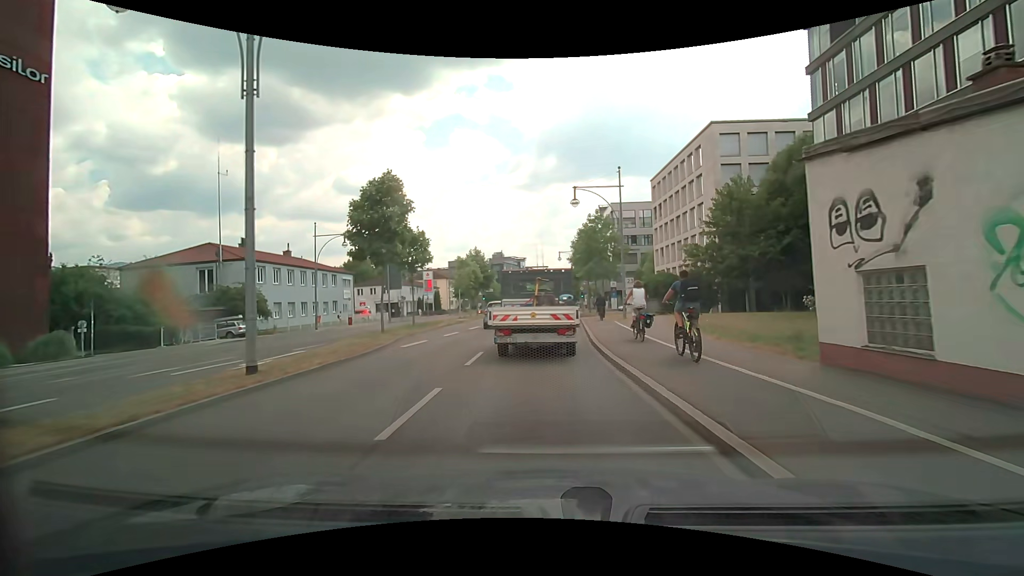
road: primary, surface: asphalt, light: Day
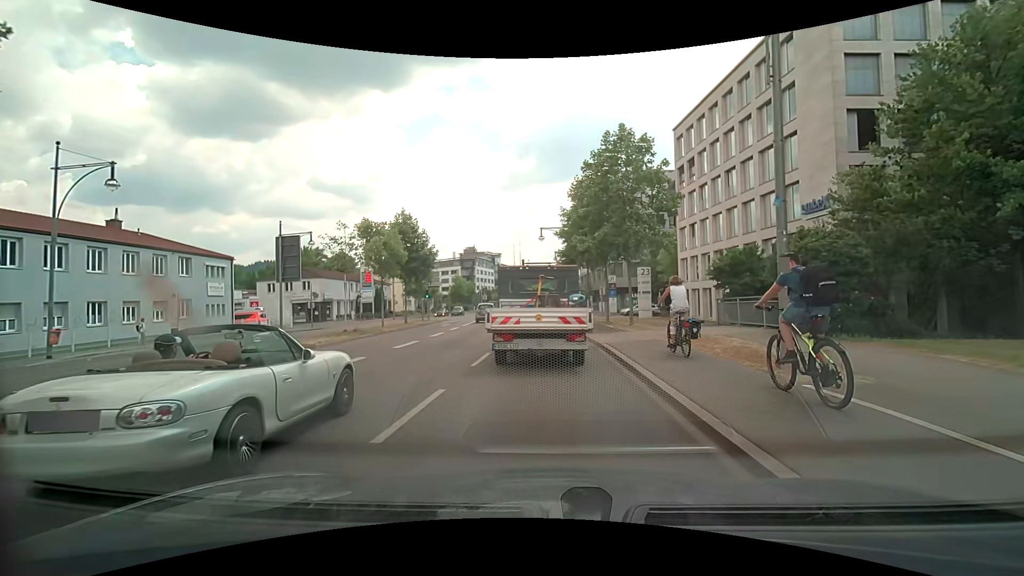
(+0.4, +23.9) m; +3°
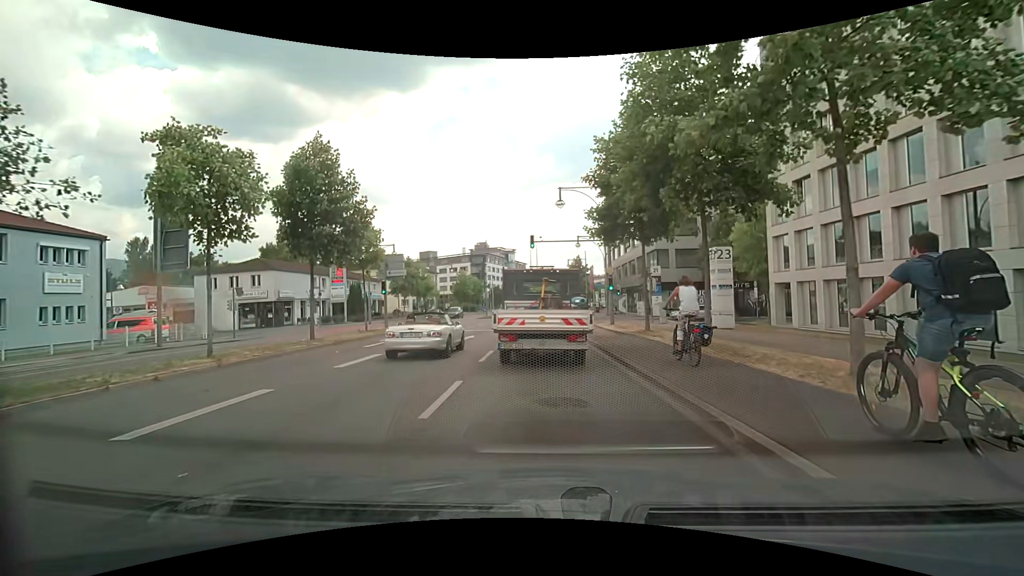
(-0.4, +17.0) m; -2°
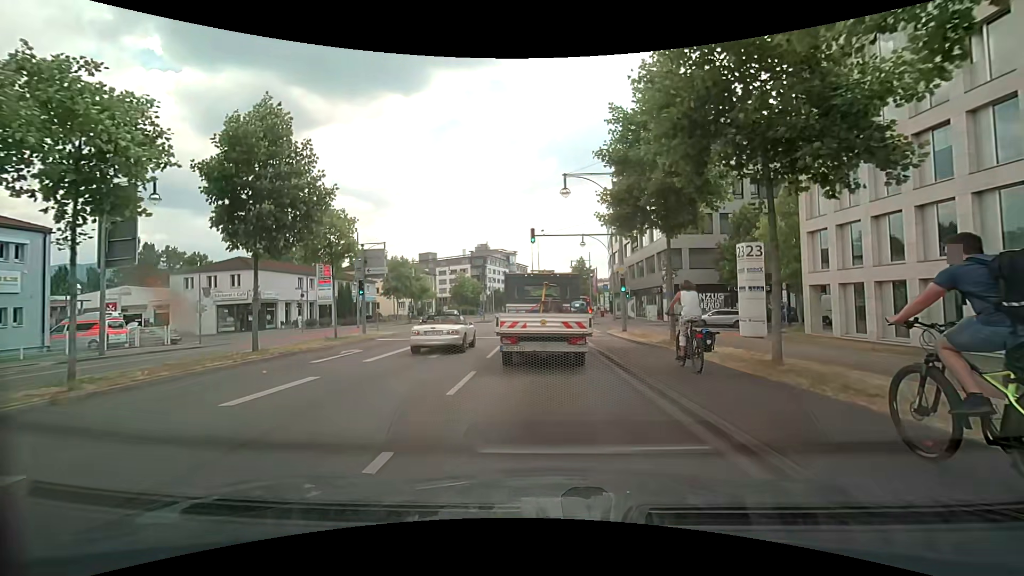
(0.0, +4.2) m; 0°
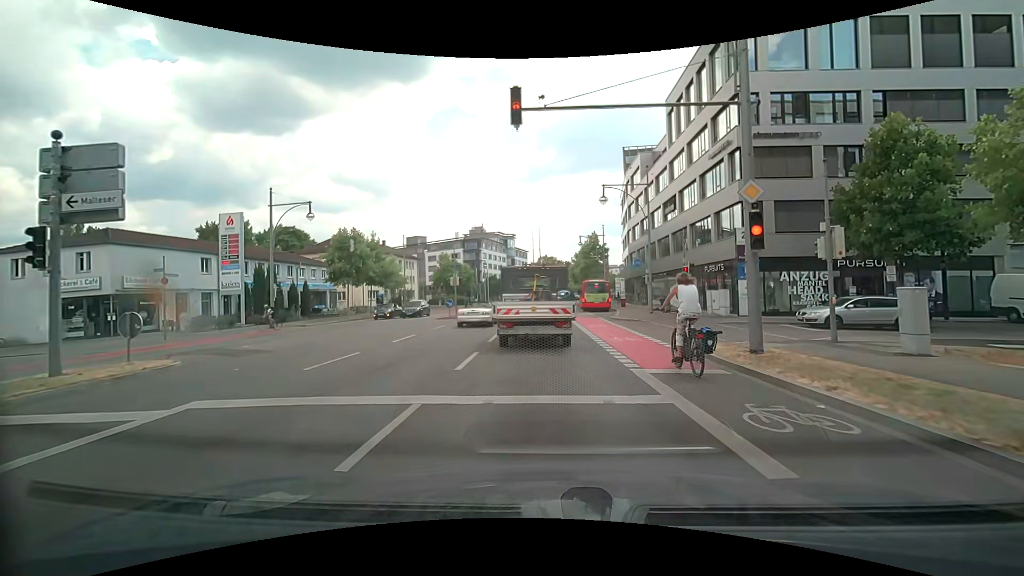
(0.0, +17.2) m; 0°
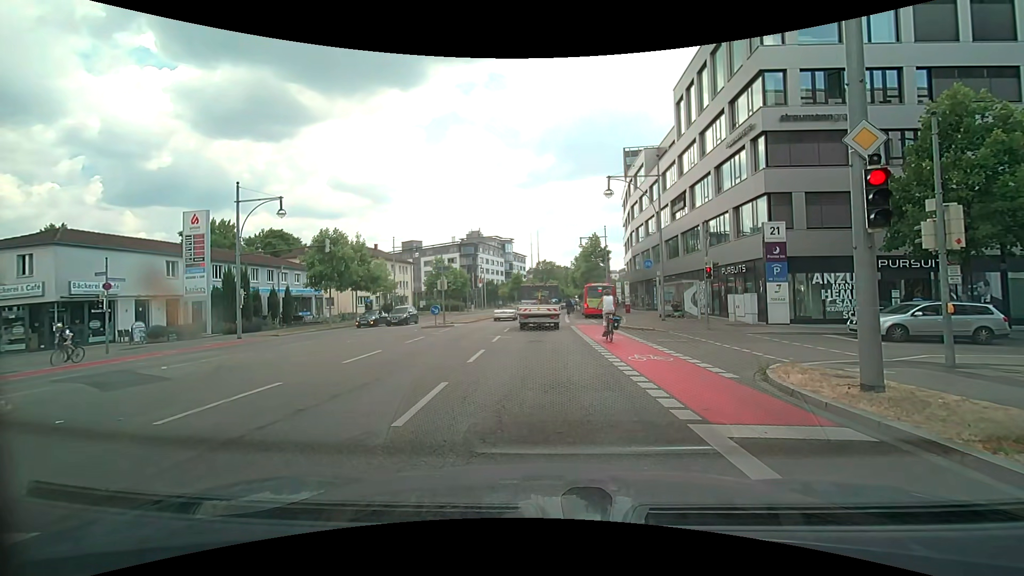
(0.0, +3.4) m; +1°
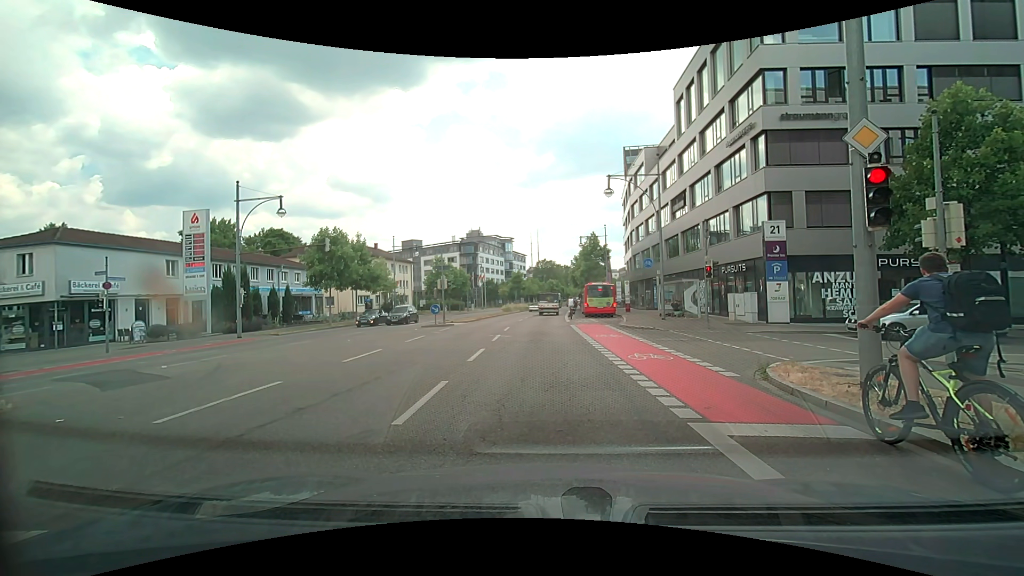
(0.0, +0.1) m; 0°
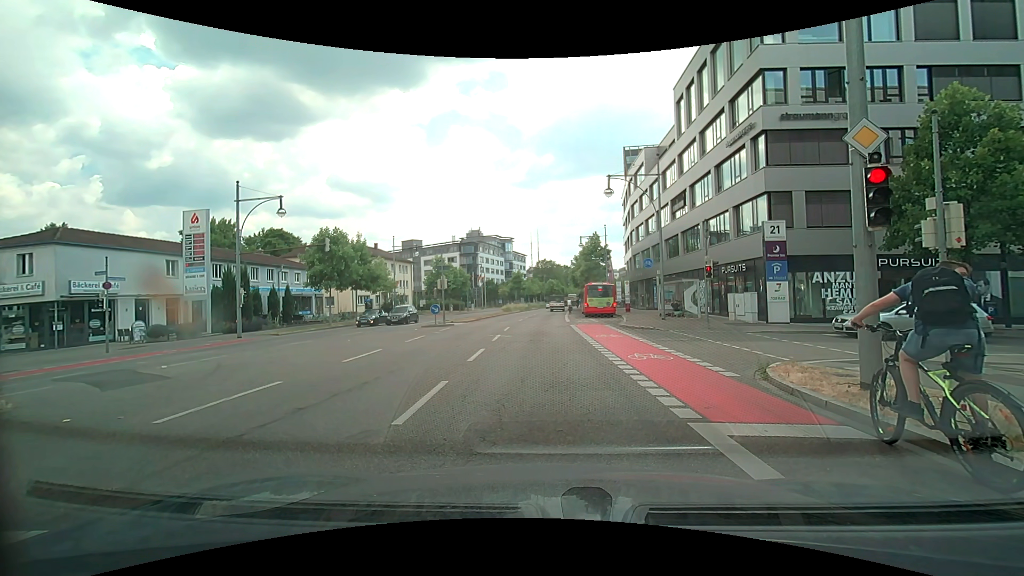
(0.0, 0.0) m; 0°
(0, +10) (0, +20) (0, +30) (0, +40) (0, +50) (0, +60) (0, +70) (+1, +80) (+2, +90) (+3, +100) m
